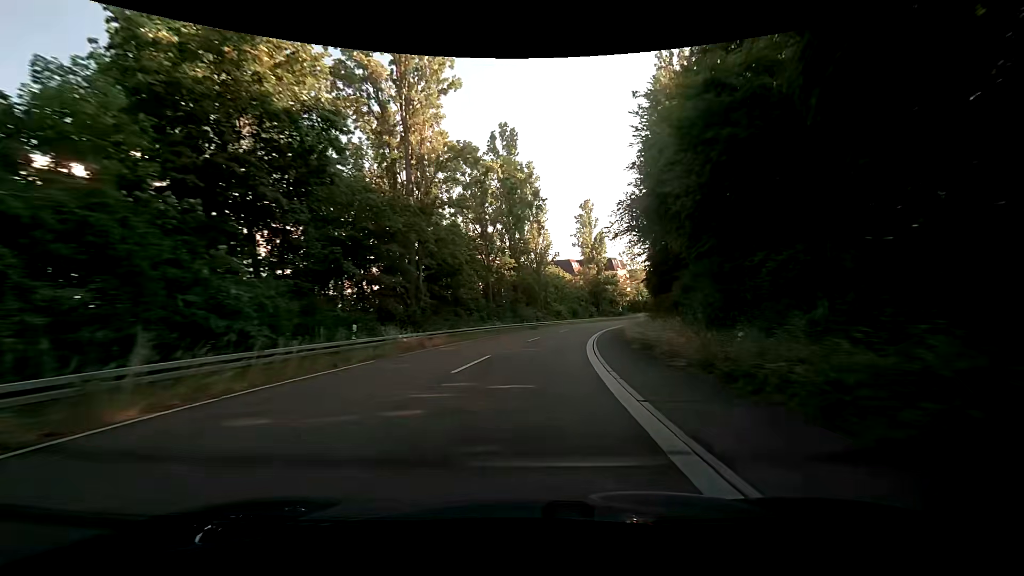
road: trunk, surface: asphalt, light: Day
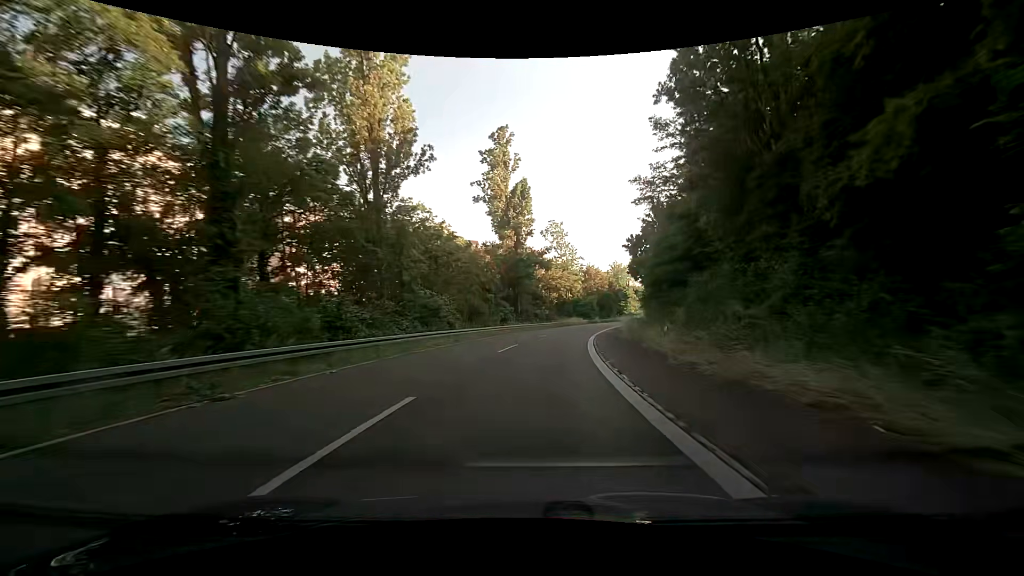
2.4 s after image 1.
(+5.1, +45.4) m; +12°
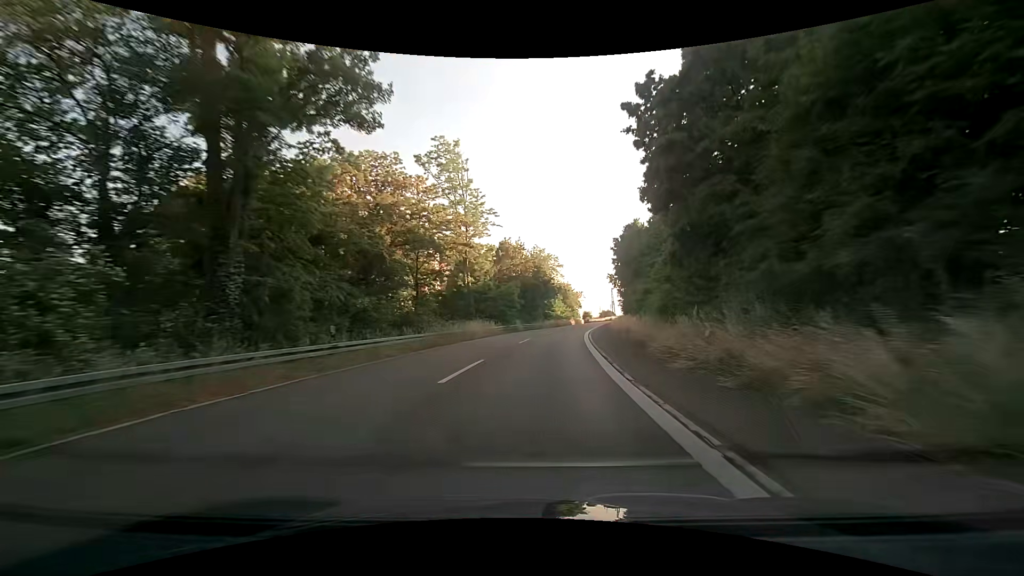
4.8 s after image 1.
(+3.9, +45.7) m; +10°
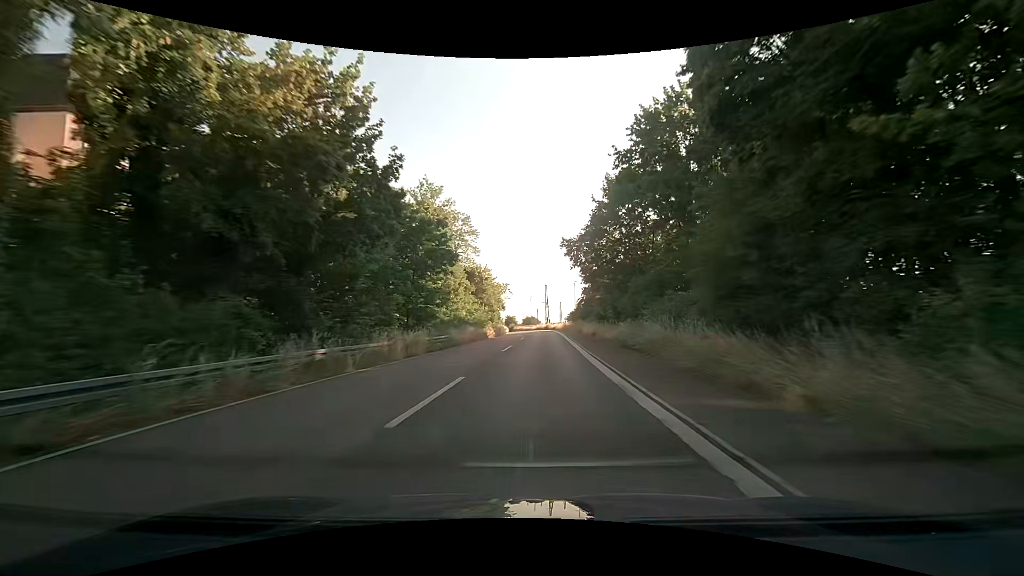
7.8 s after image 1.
(+5.1, +57.5) m; +9°
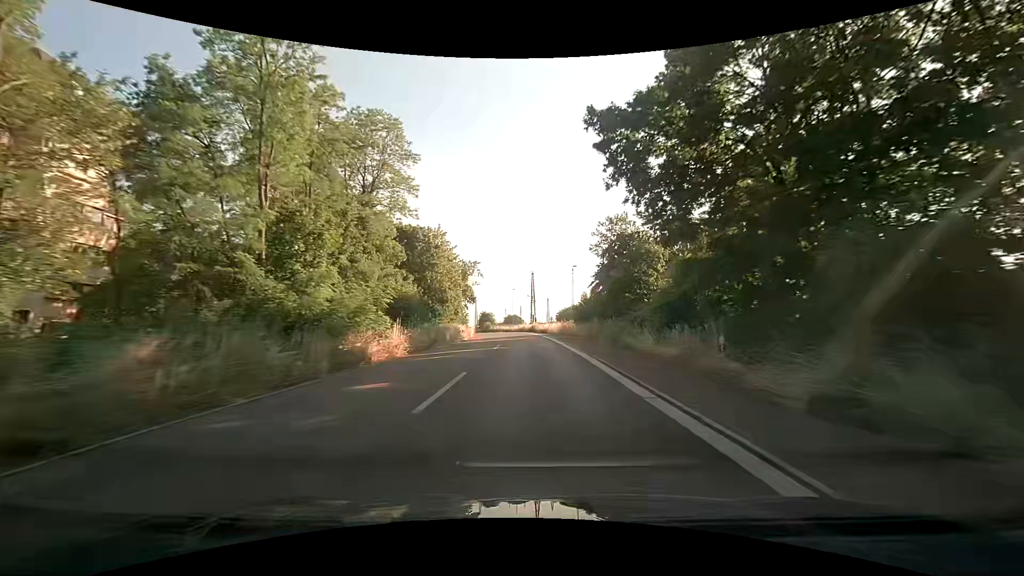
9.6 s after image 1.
(+0.8, +35.1) m; +2°
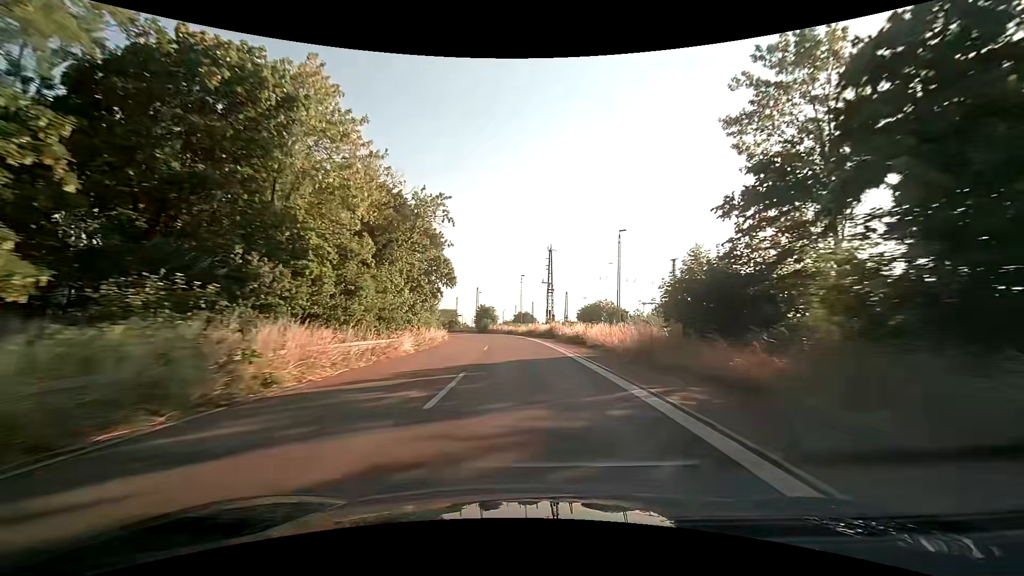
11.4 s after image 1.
(-0.5, +35.6) m; -2°
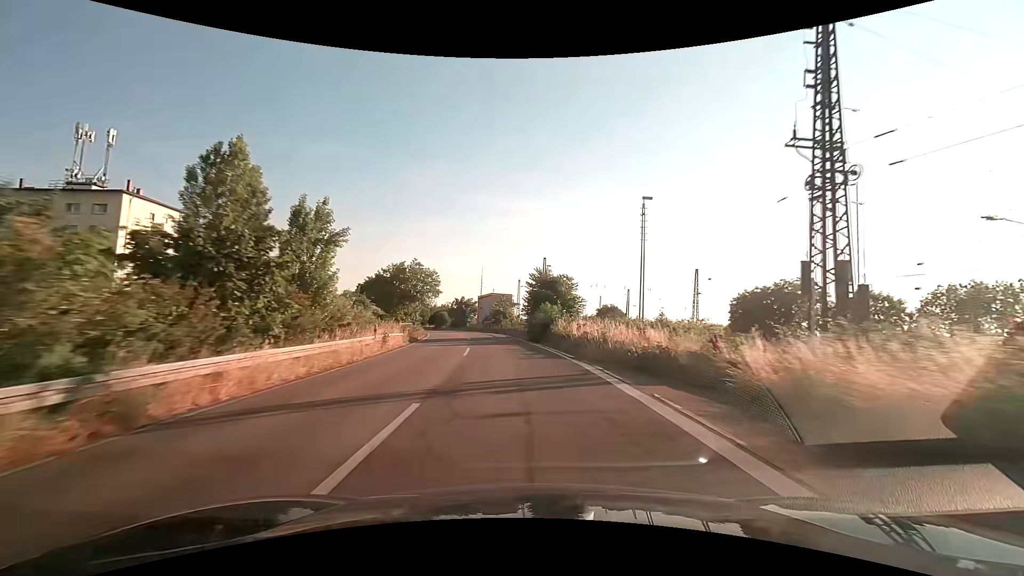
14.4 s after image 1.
(-3.7, +59.7) m; -8°
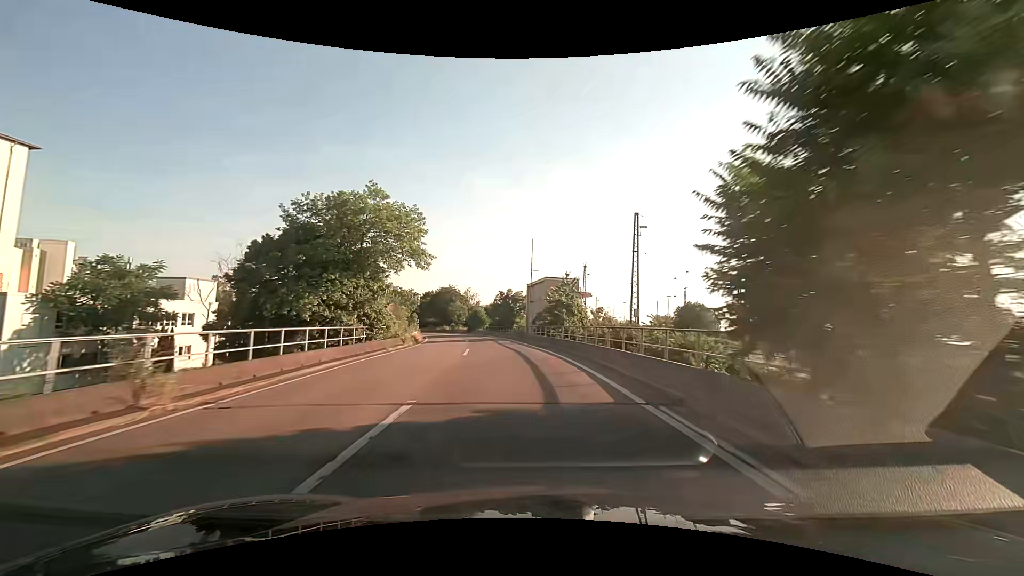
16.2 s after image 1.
(-2.3, +36.0) m; -7°
(0, +10) (-1, +20) (-2, +30) (-3, +40) (-4, +50) (-6, +60) (-8, +69) (-11, +79) (-14, +89) (-17, +98) m
